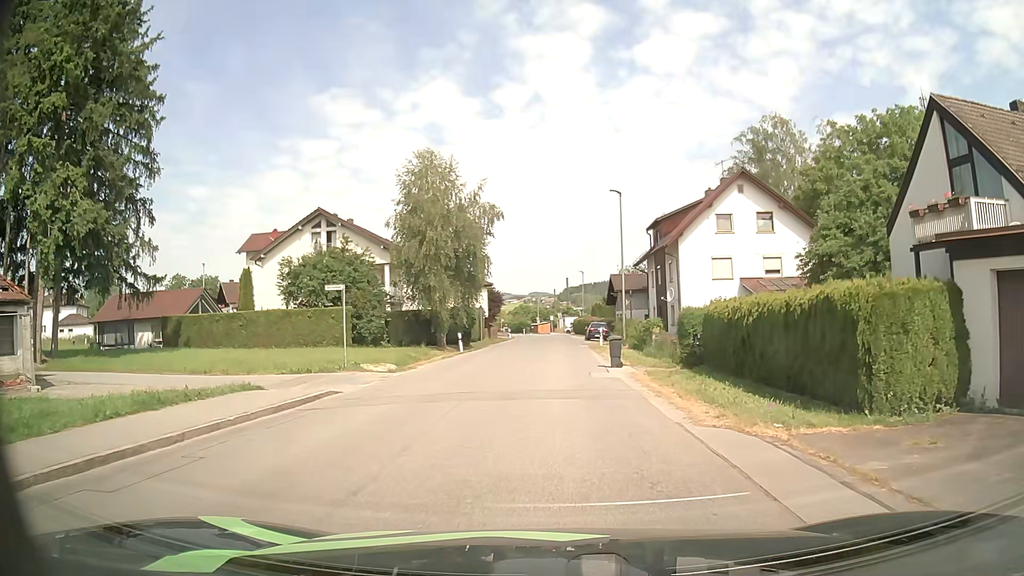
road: unclassified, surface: asphalt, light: Day
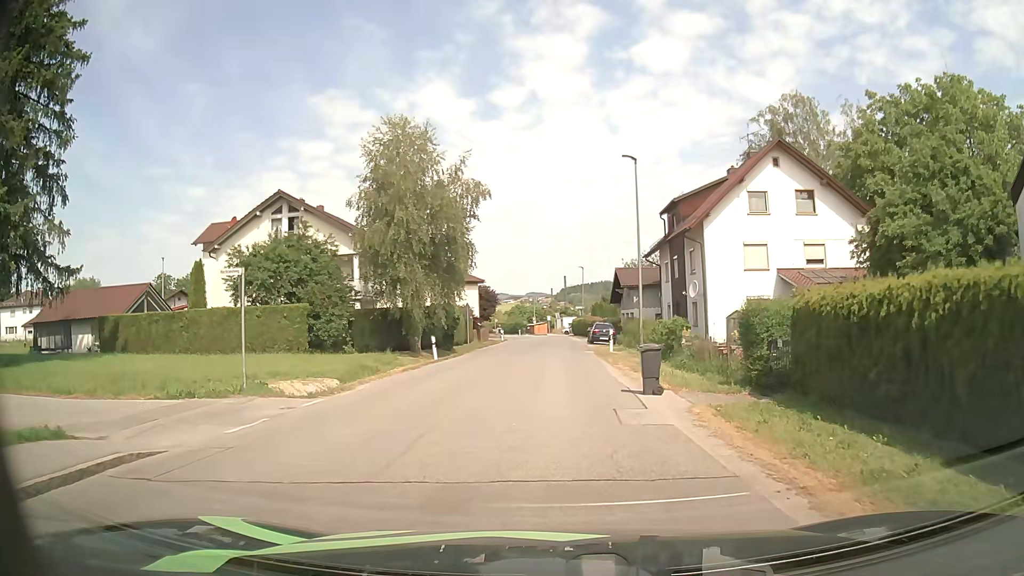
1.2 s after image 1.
(+0.1, +7.6) m; +1°
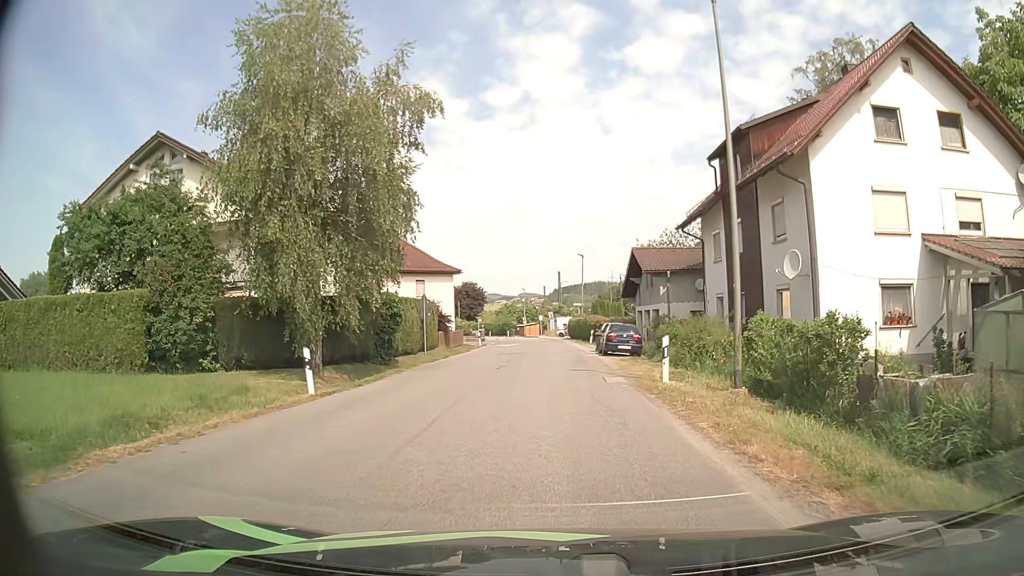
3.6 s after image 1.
(+0.1, +15.1) m; +1°
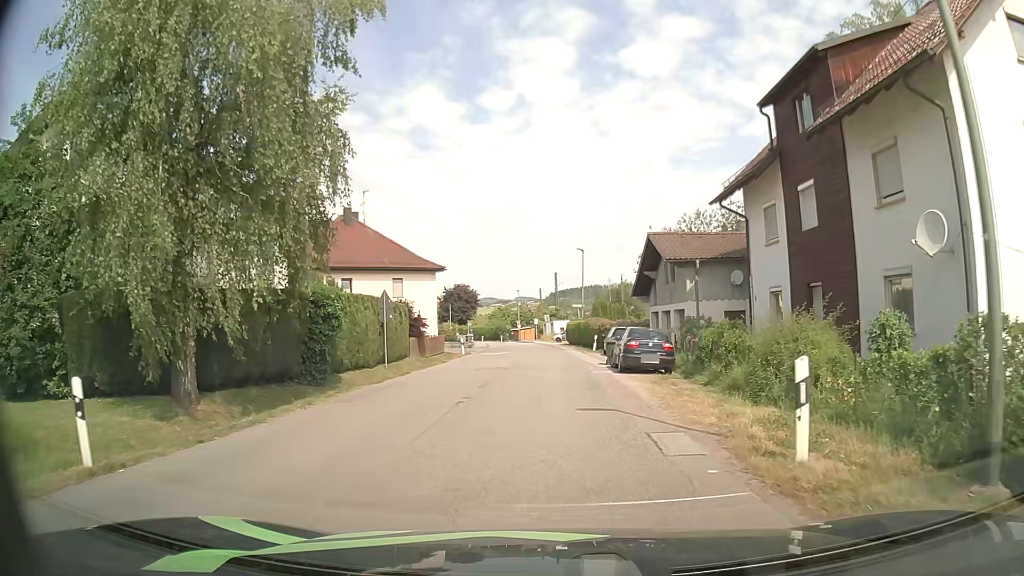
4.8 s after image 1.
(0.0, +8.0) m; 0°
